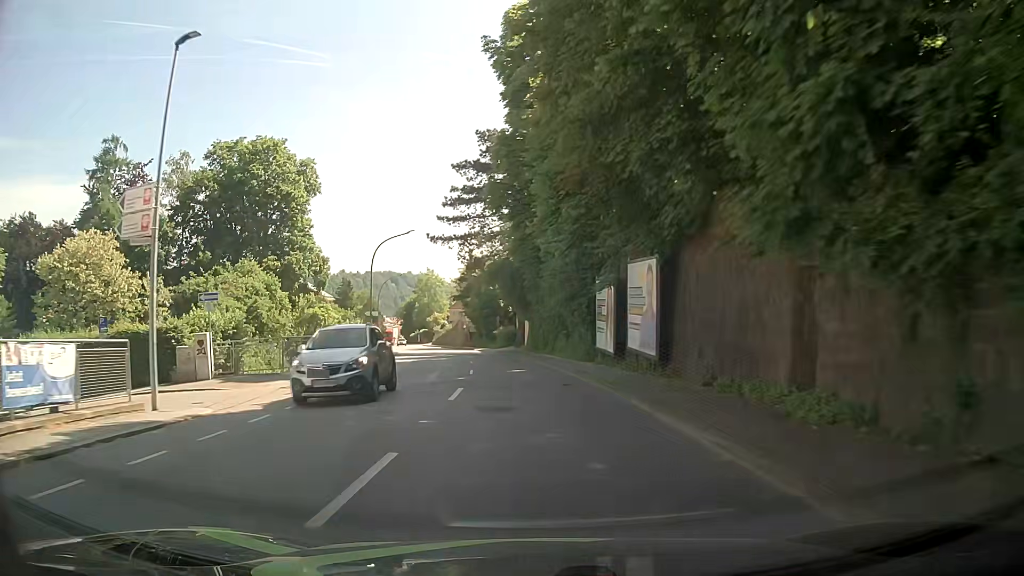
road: tertiary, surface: asphalt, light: Day
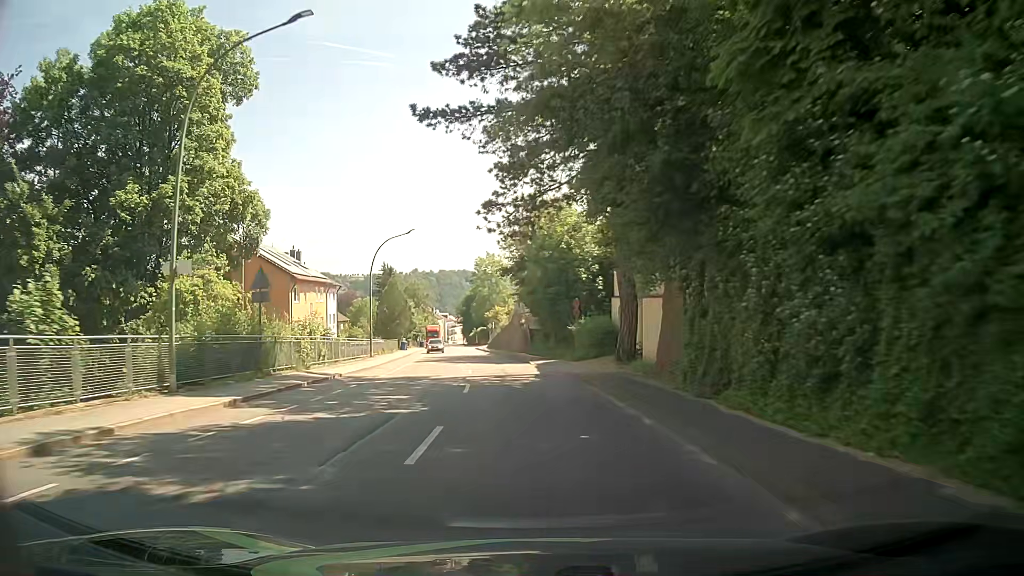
(-1.9, +33.8) m; -7°
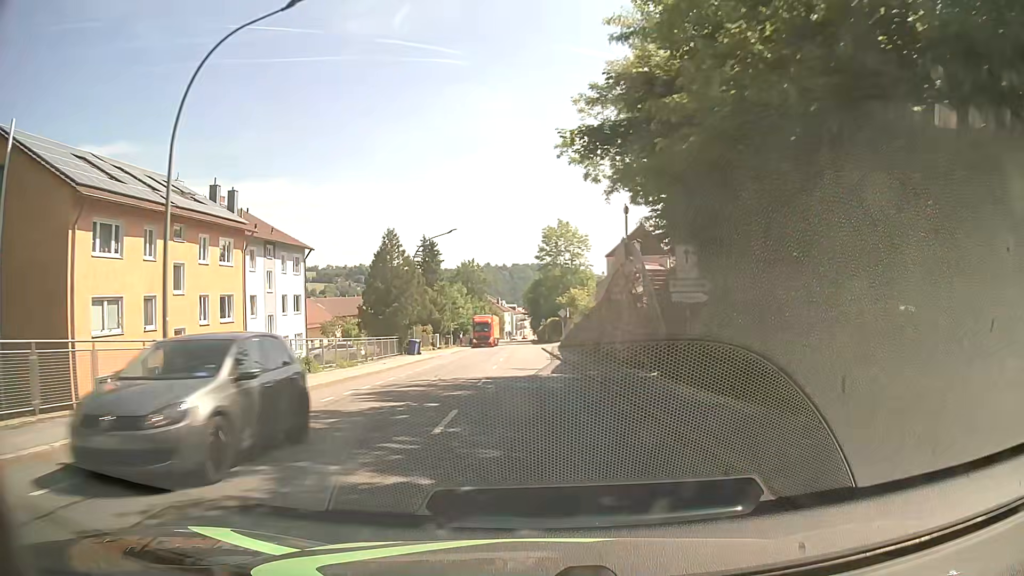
(-1.9, +33.9) m; -7°
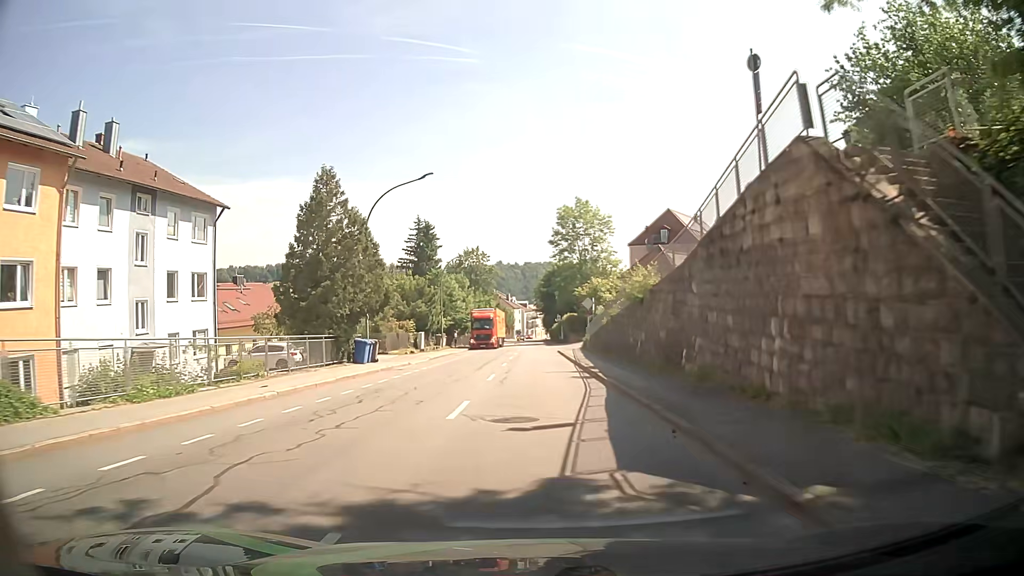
(-0.2, +16.7) m; -1°
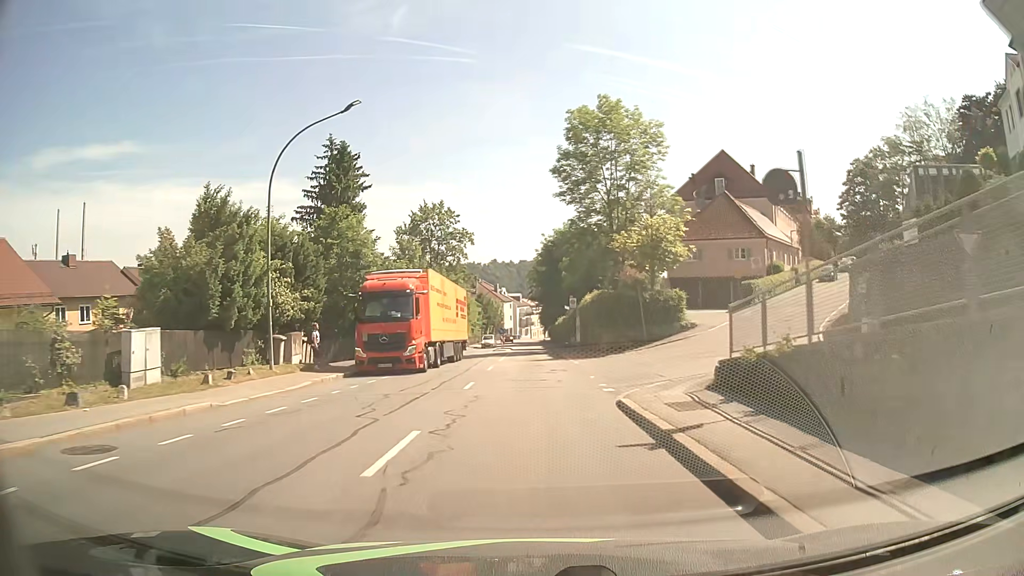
(+0.2, +40.2) m; 0°
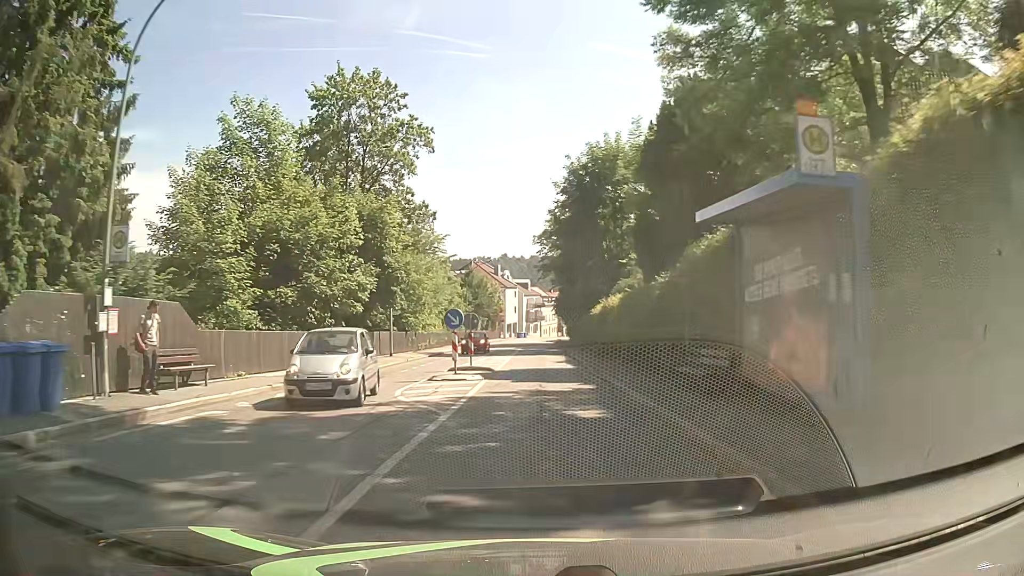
(-0.3, +38.6) m; 0°
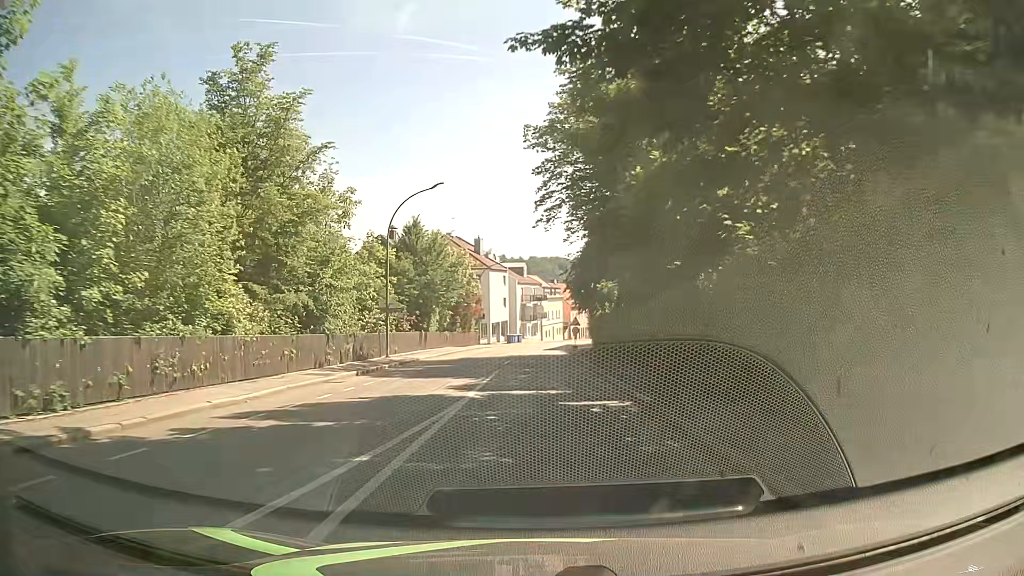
(-0.2, +37.7) m; -1°
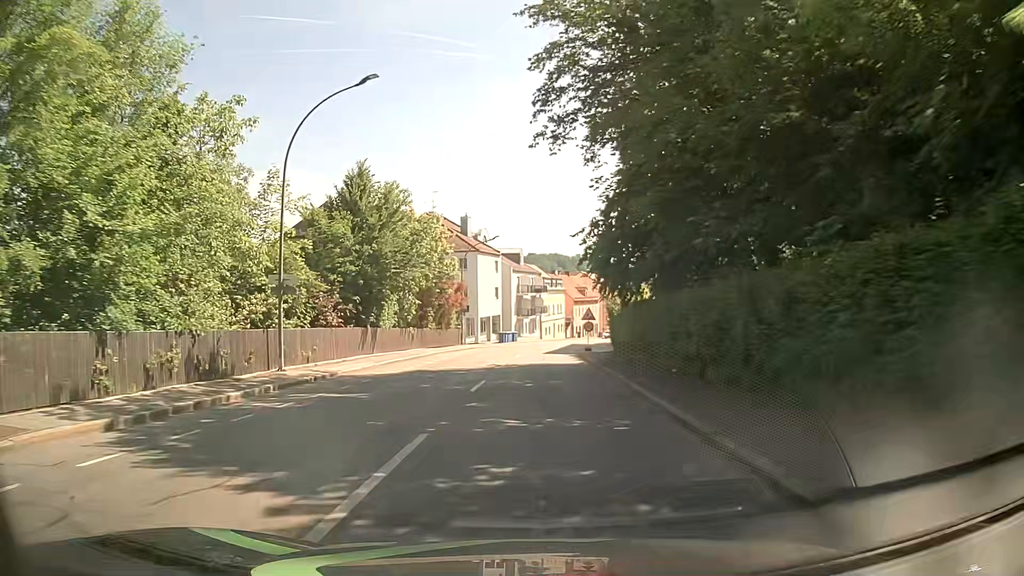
(0.0, +14.6) m; +1°
(0, +10) (0, +20) (0, +30) (0, +40) (+1, +50) (+2, +60) (+3, +70) (+5, +80) (+7, +89) (+10, +99) m
